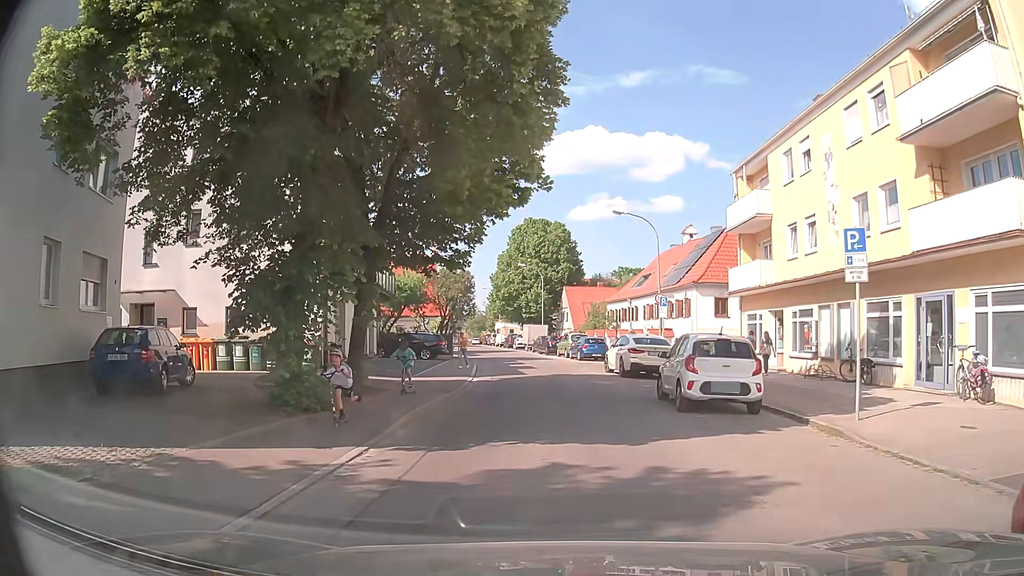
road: tertiary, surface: asphalt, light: Day
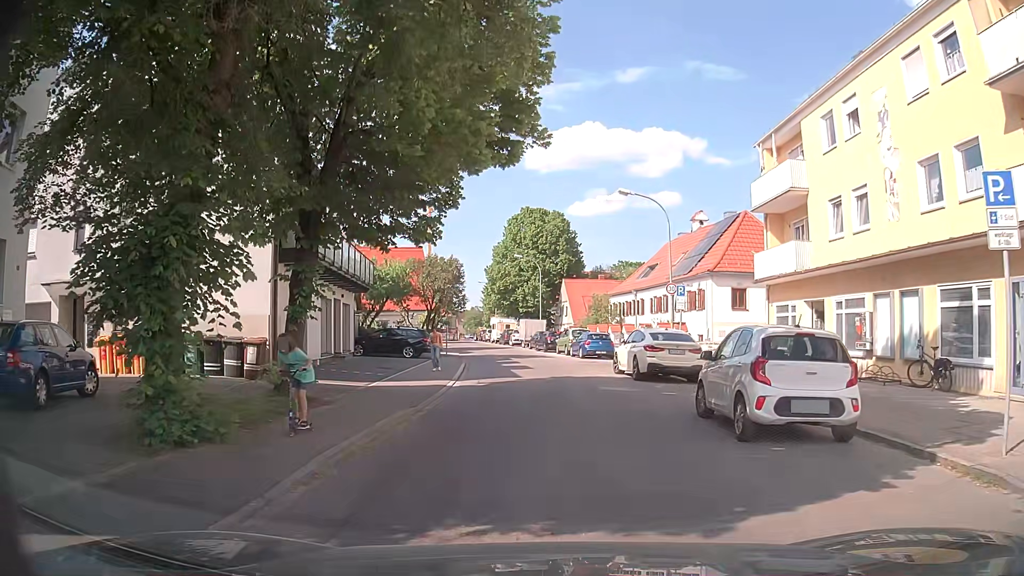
(0.0, +4.3) m; +1°
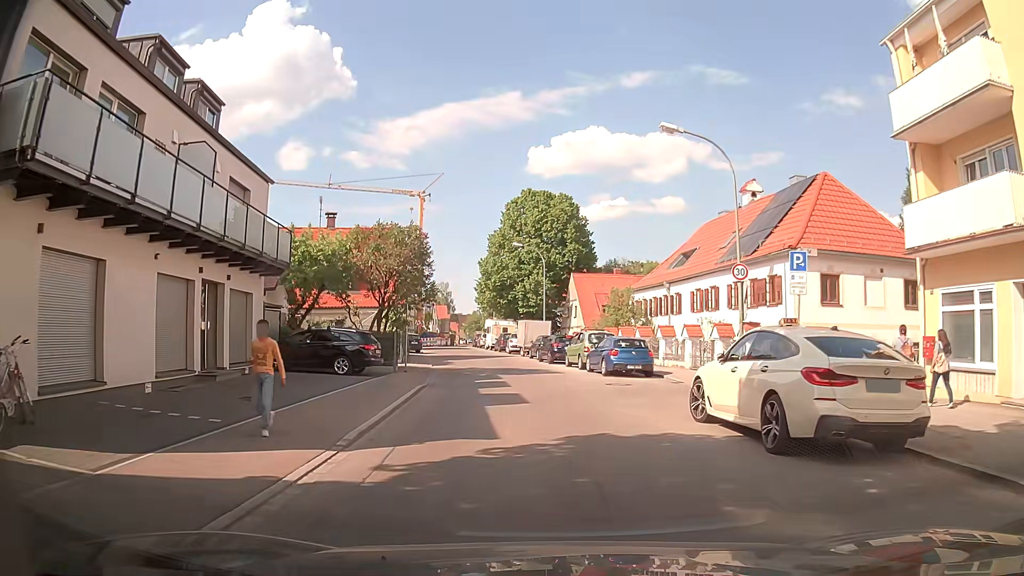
(-0.2, +12.0) m; -1°
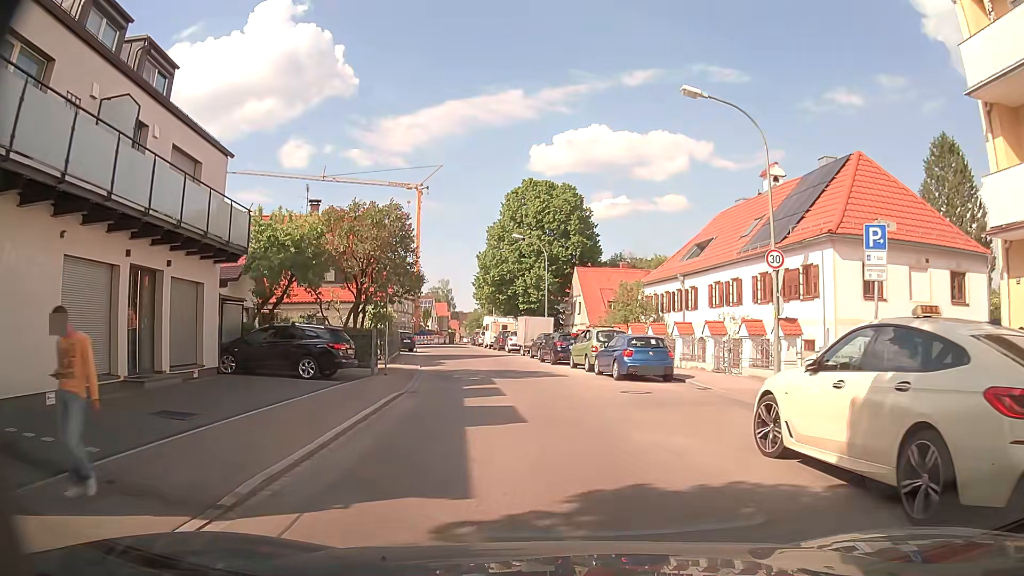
(0.0, +3.5) m; 0°
(0, +10) (-1, +20) (-2, +30) (-4, +40) (-6, +50) (-8, +59) (-9, +69) (-11, +79) (-11, +89) (-12, +99) m
